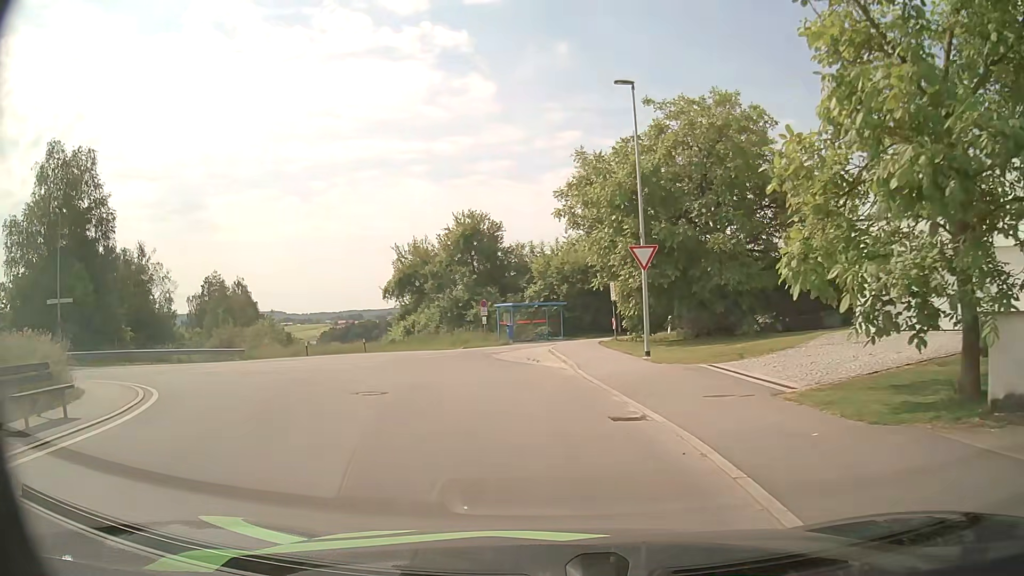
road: unclassified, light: Day
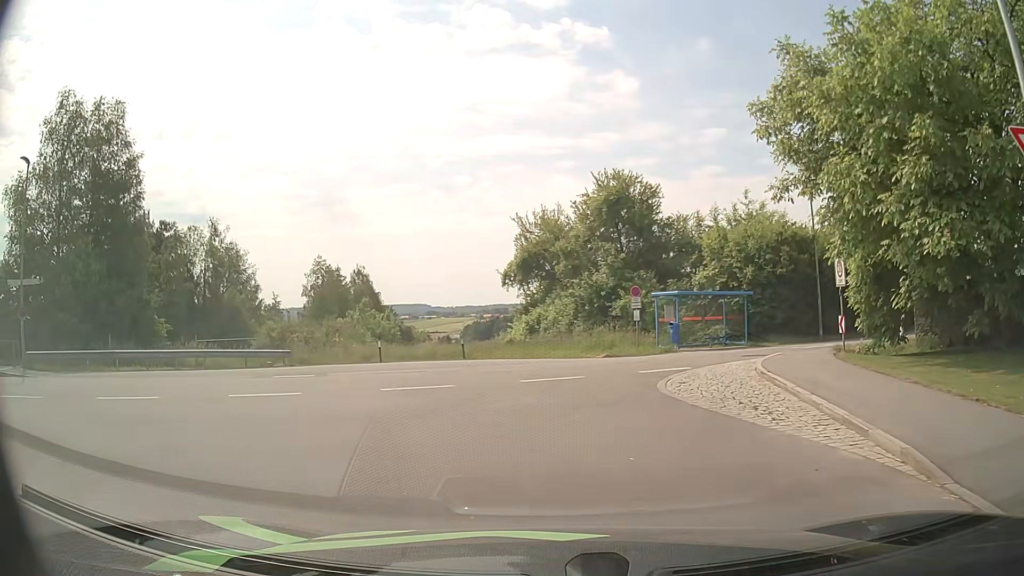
(-0.9, +12.3) m; -12°
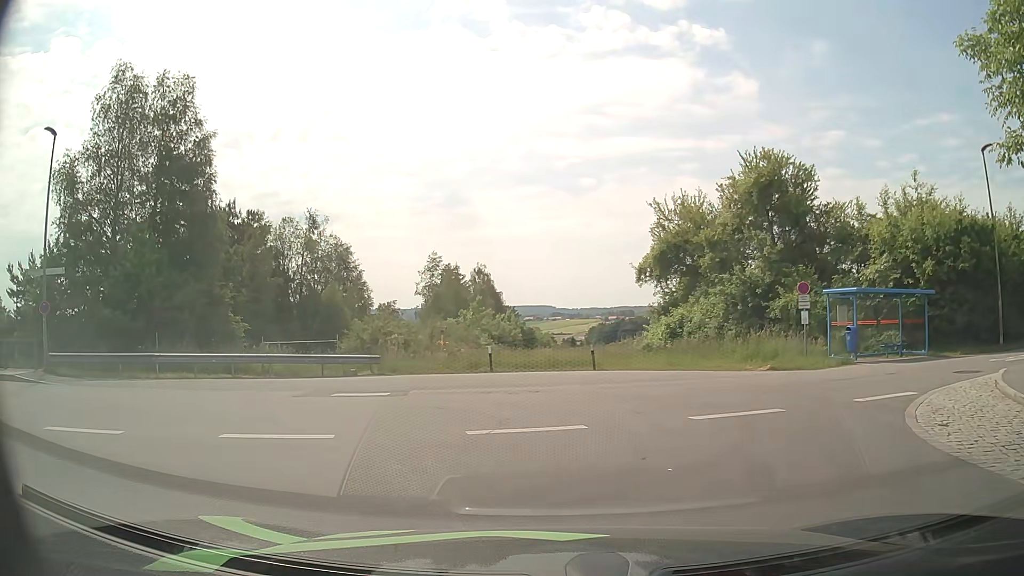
(-0.6, +5.3) m; -10°
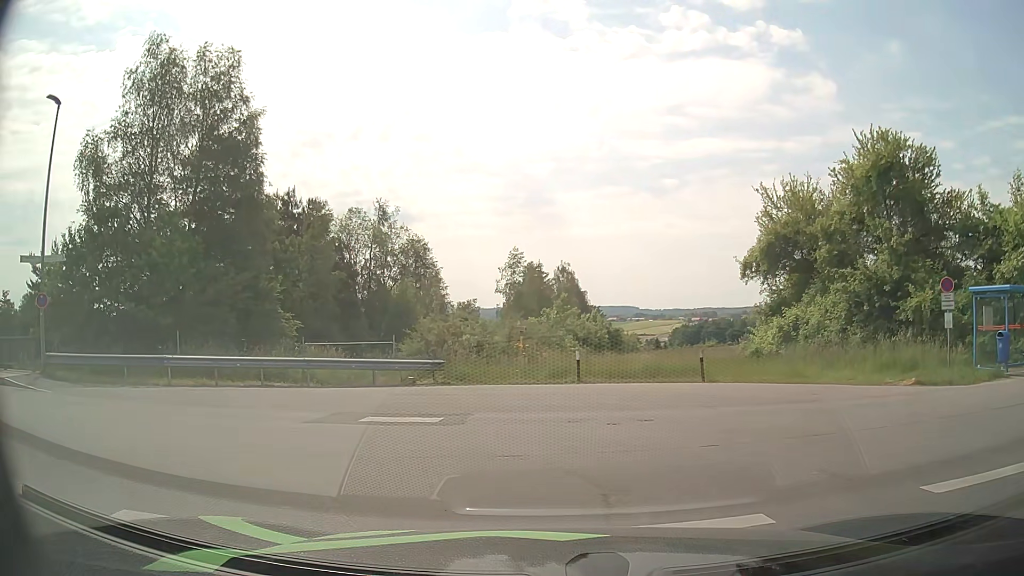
(-0.3, +4.1) m; -9°
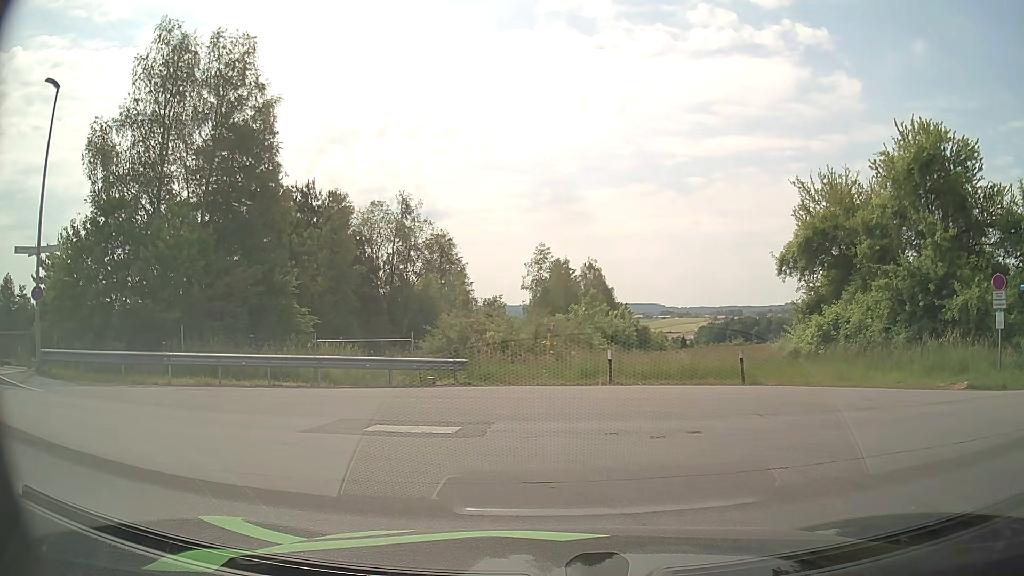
(0.0, +1.3) m; -1°
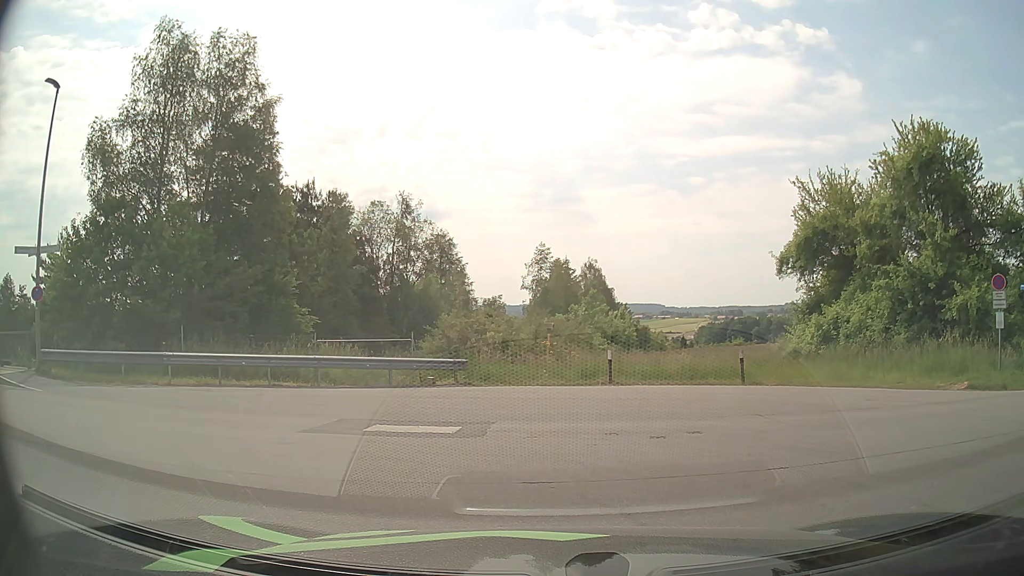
(0.0, 0.0) m; 0°
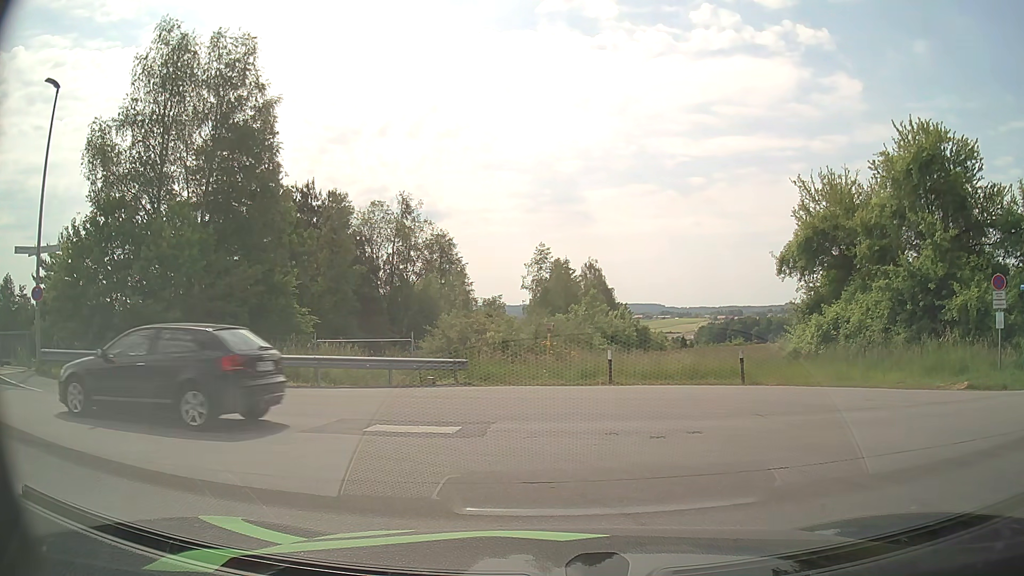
(0.0, 0.0) m; 0°
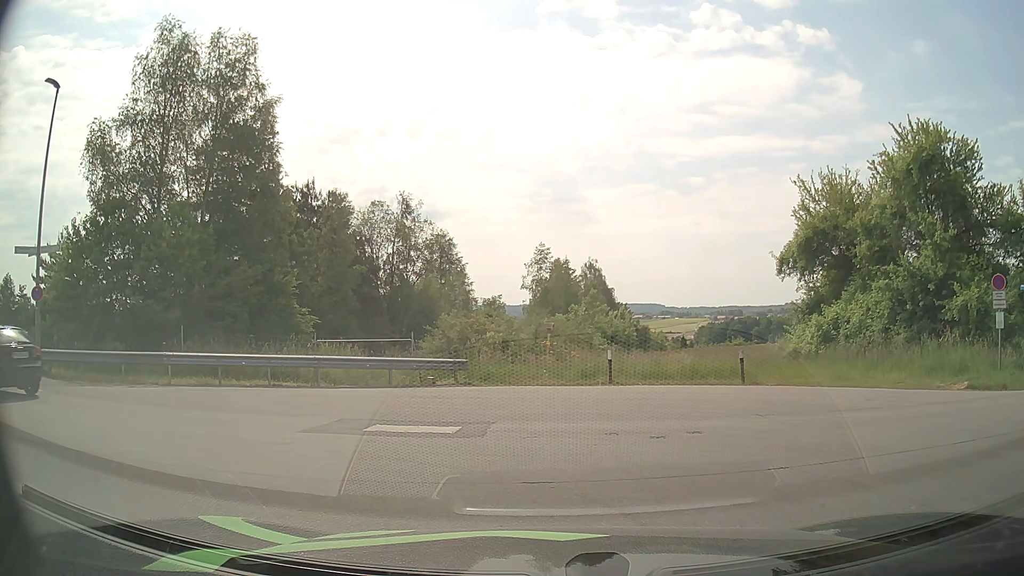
(0.0, 0.0) m; 0°
